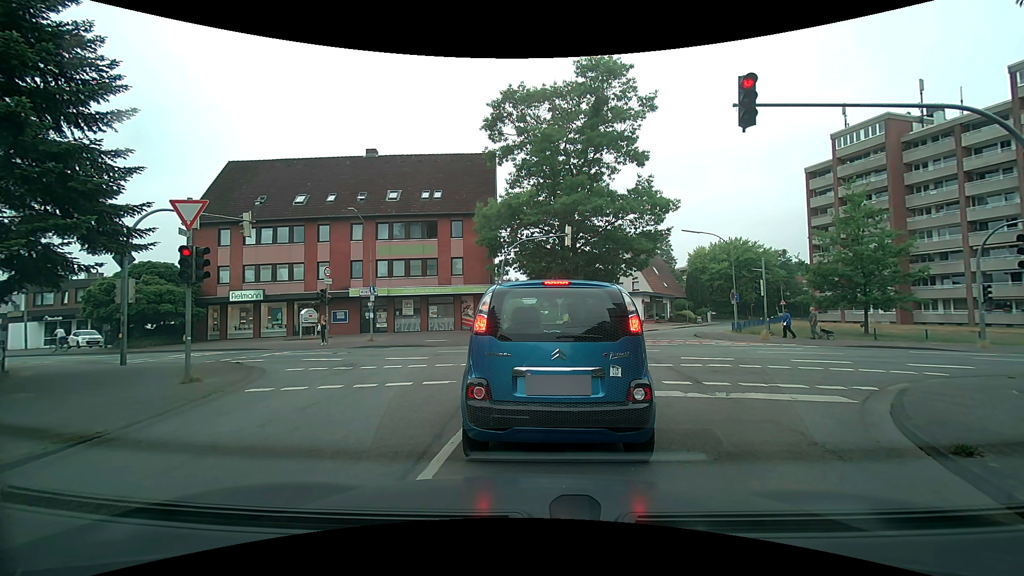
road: residential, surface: asphalt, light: Day
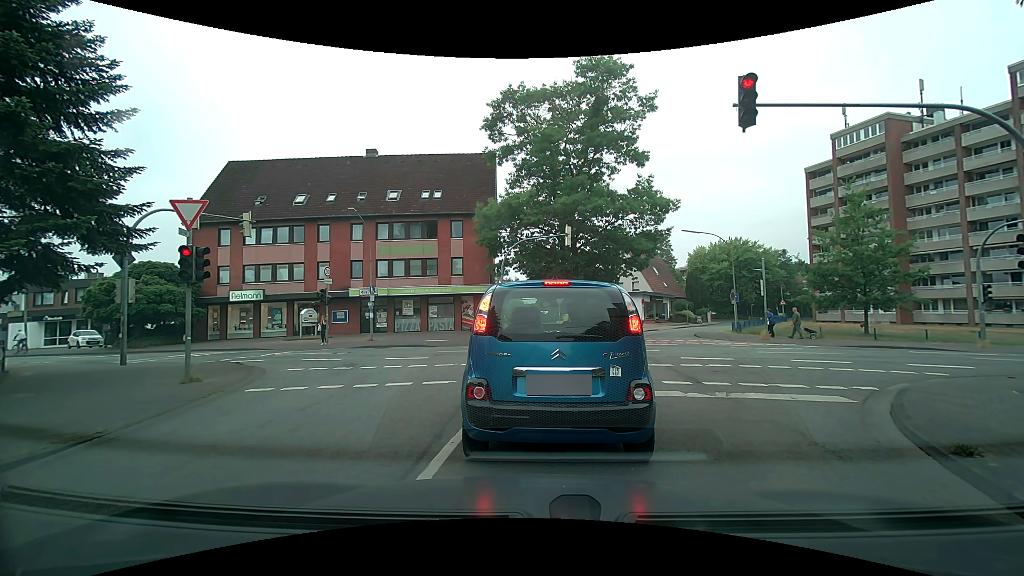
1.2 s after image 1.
(0.0, 0.0) m; 0°
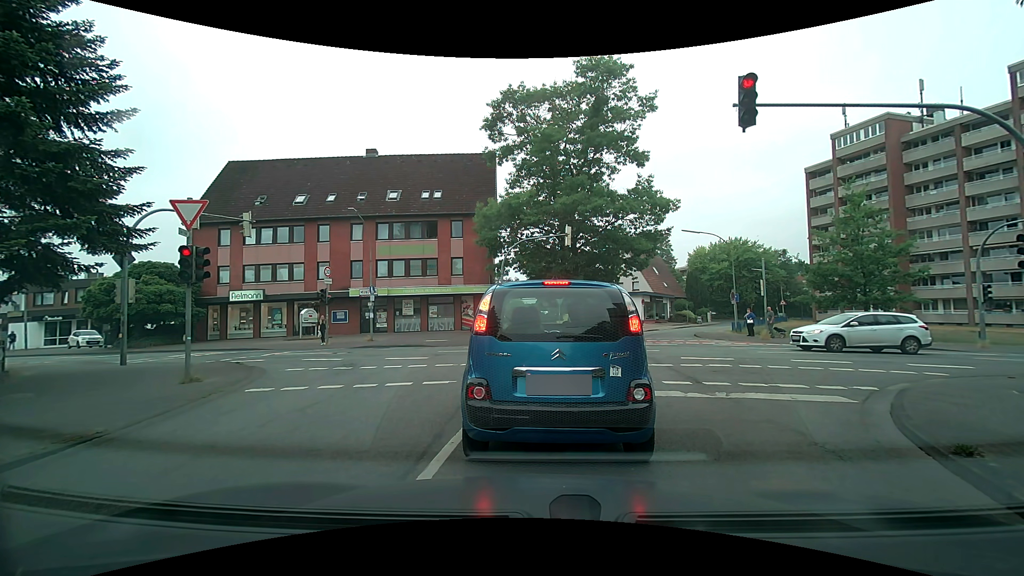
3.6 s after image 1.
(0.0, 0.0) m; 0°
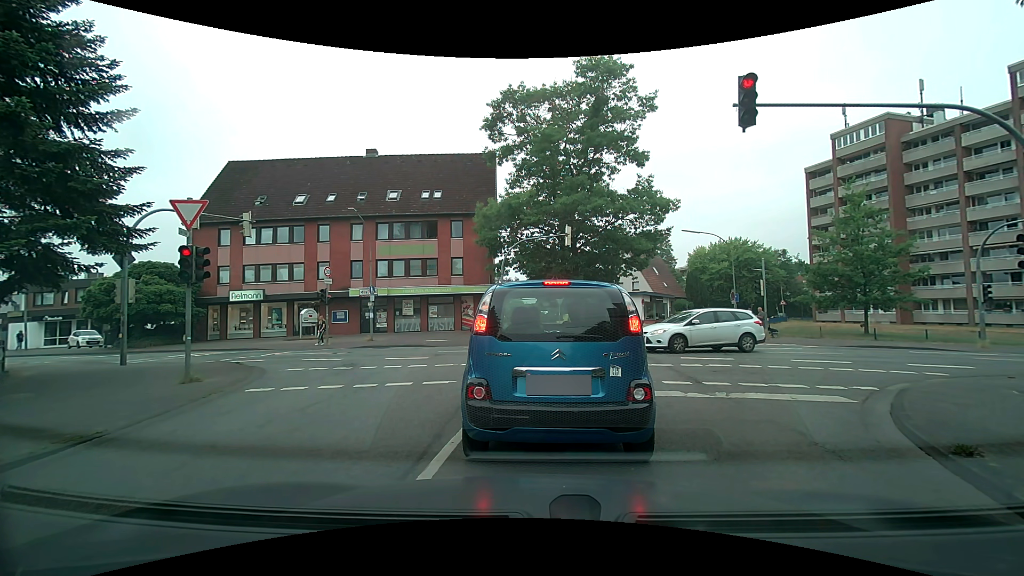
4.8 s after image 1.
(0.0, 0.0) m; 0°
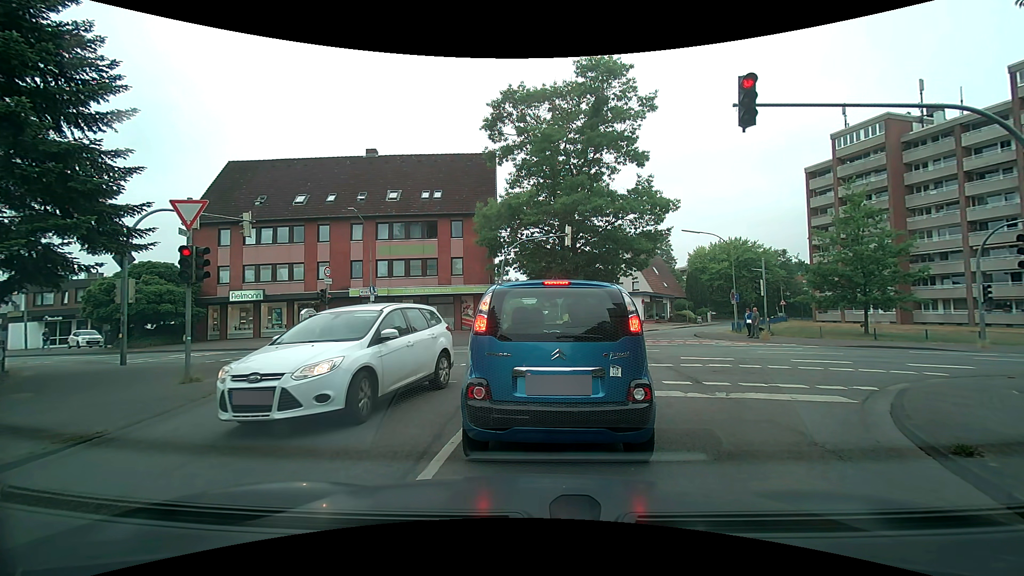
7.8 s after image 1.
(0.0, 0.0) m; 0°
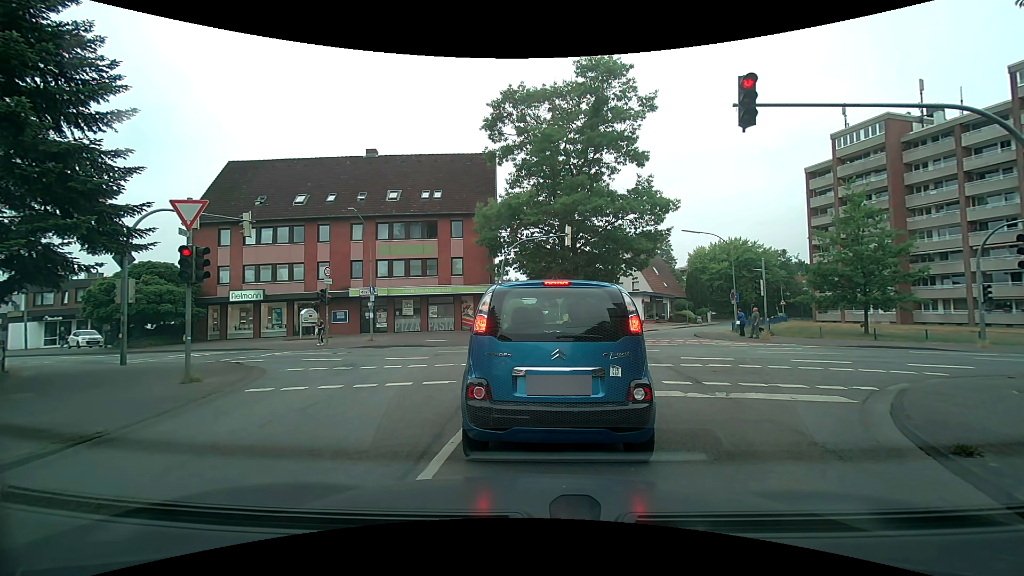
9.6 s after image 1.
(0.0, 0.0) m; 0°
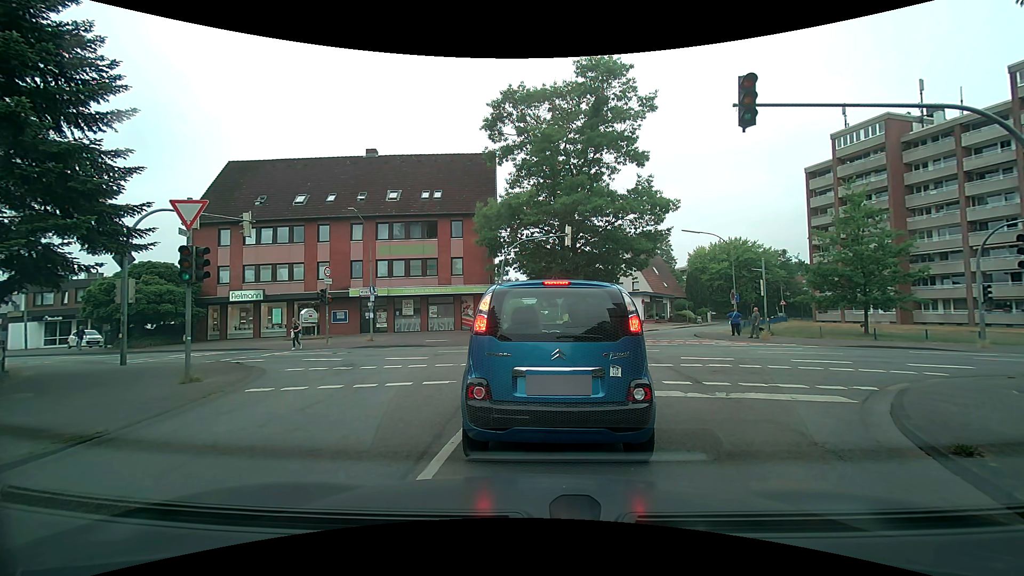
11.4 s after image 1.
(0.0, 0.0) m; 0°
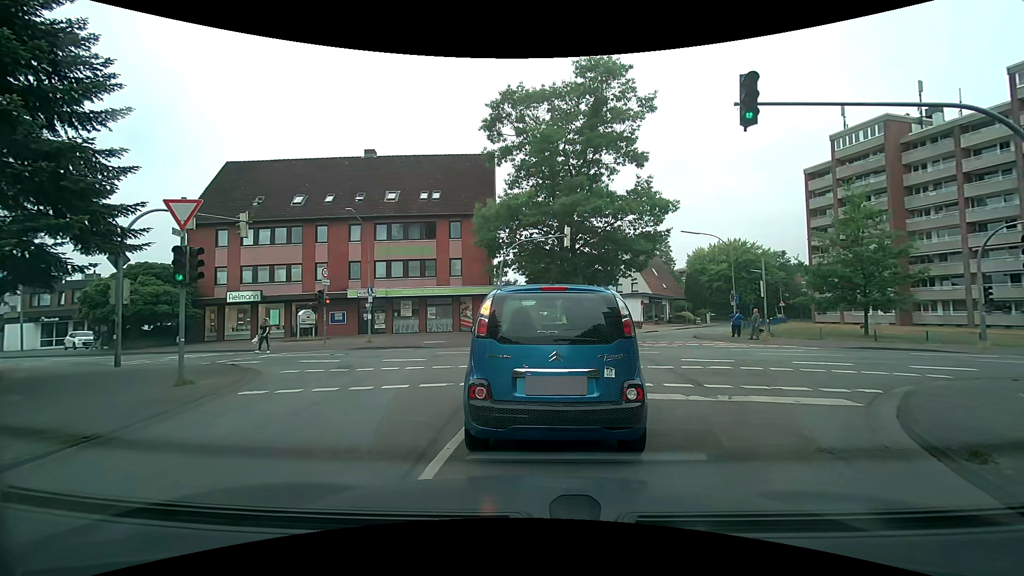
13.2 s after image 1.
(0.0, +0.1) m; 0°
